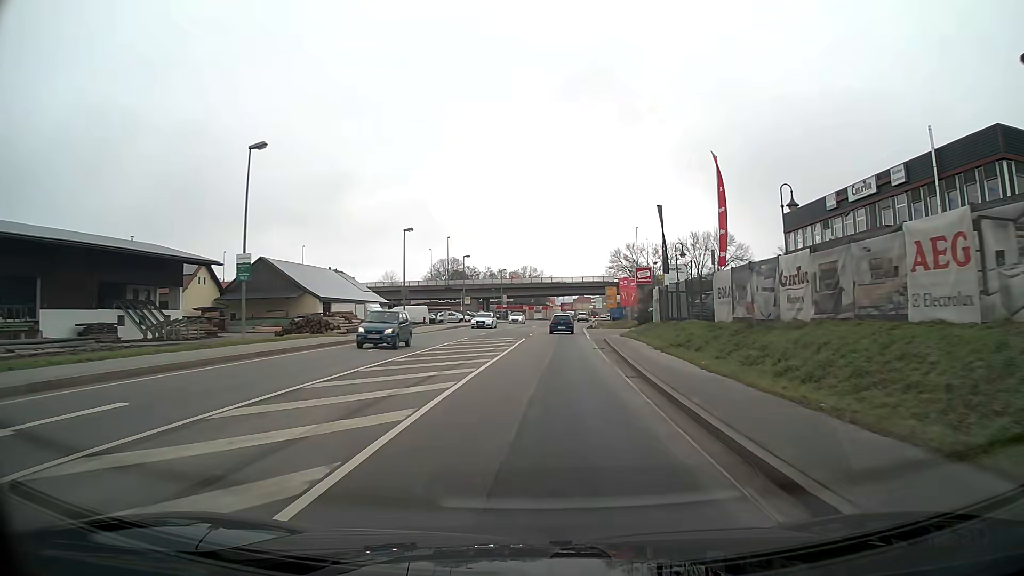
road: primary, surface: asphalt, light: Day
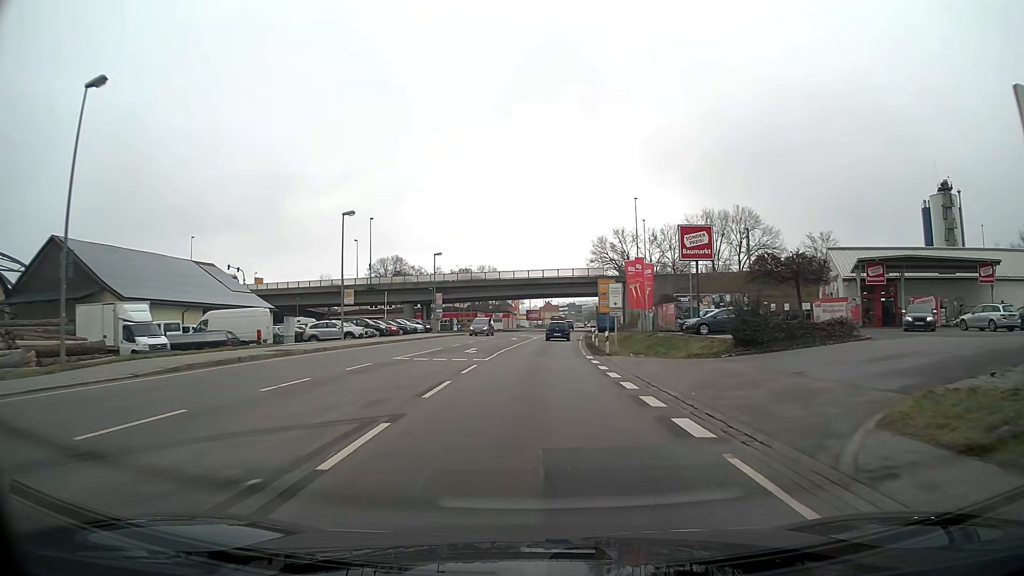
(+1.1, +39.0) m; +3°
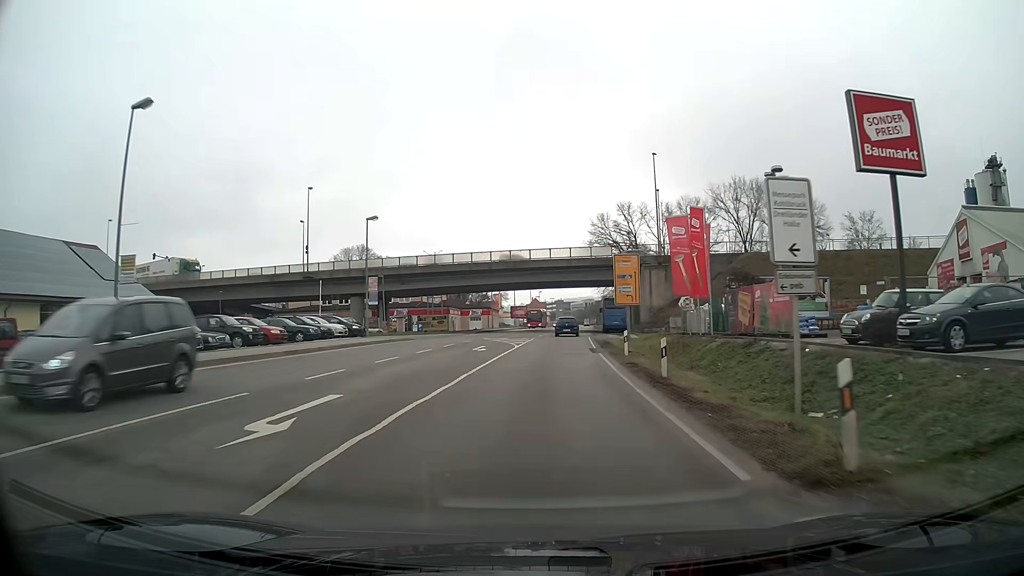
(+0.3, +23.1) m; +1°
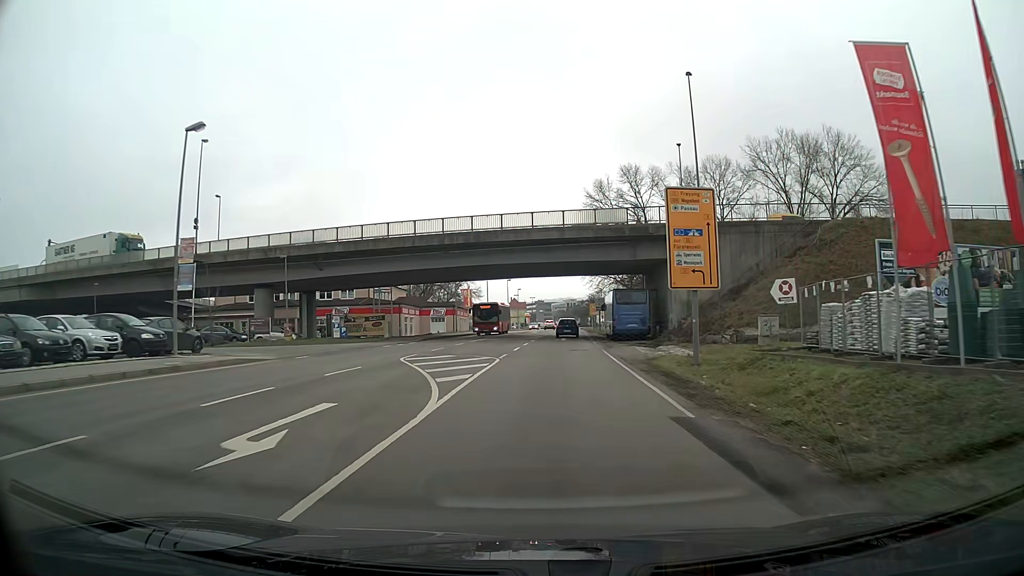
(+0.3, +23.2) m; +2°
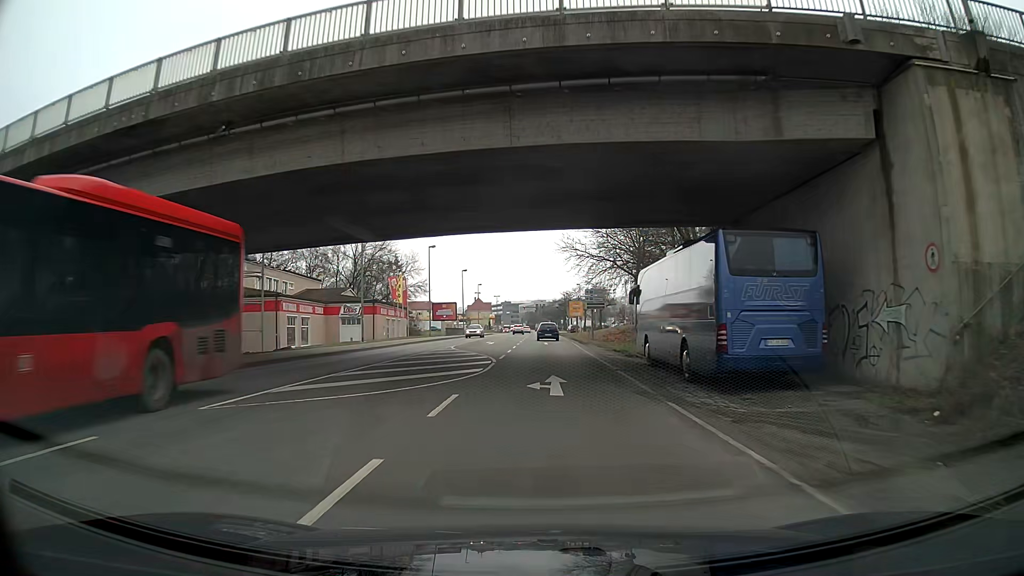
(+0.7, +31.0) m; +3°
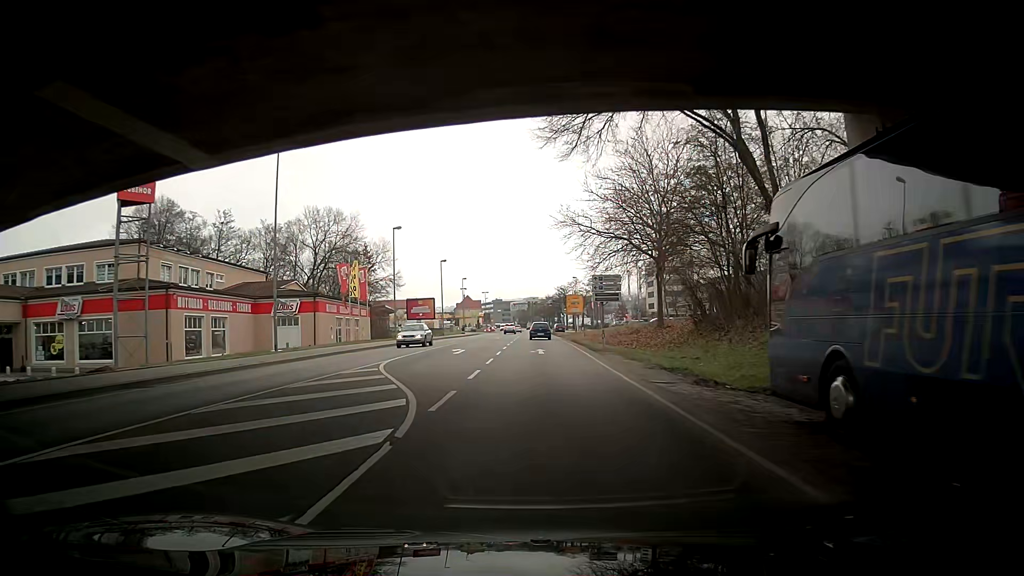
(-0.1, +15.2) m; -1°
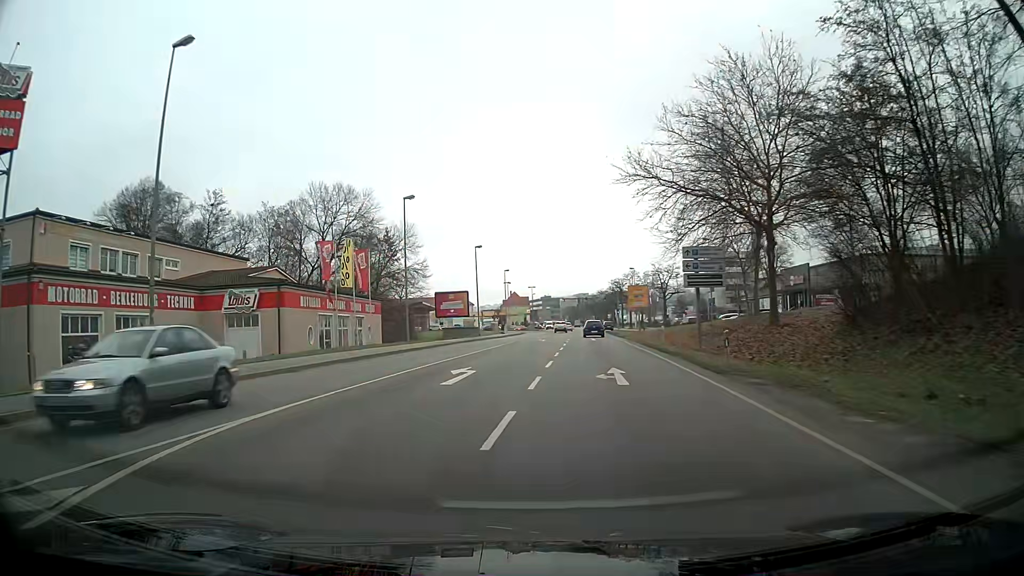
(-0.4, +15.0) m; -3°
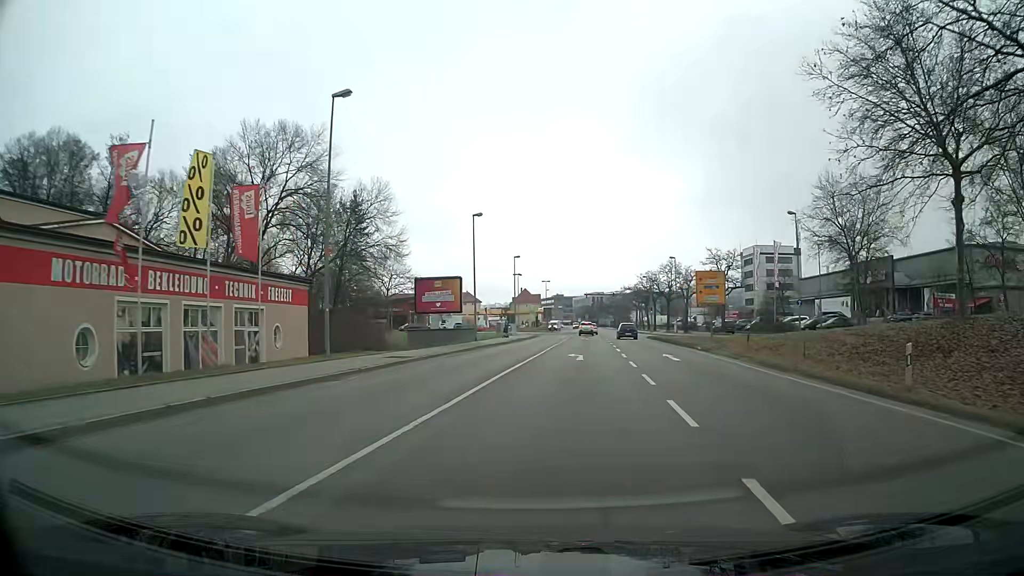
(-0.6, +22.3) m; 0°
